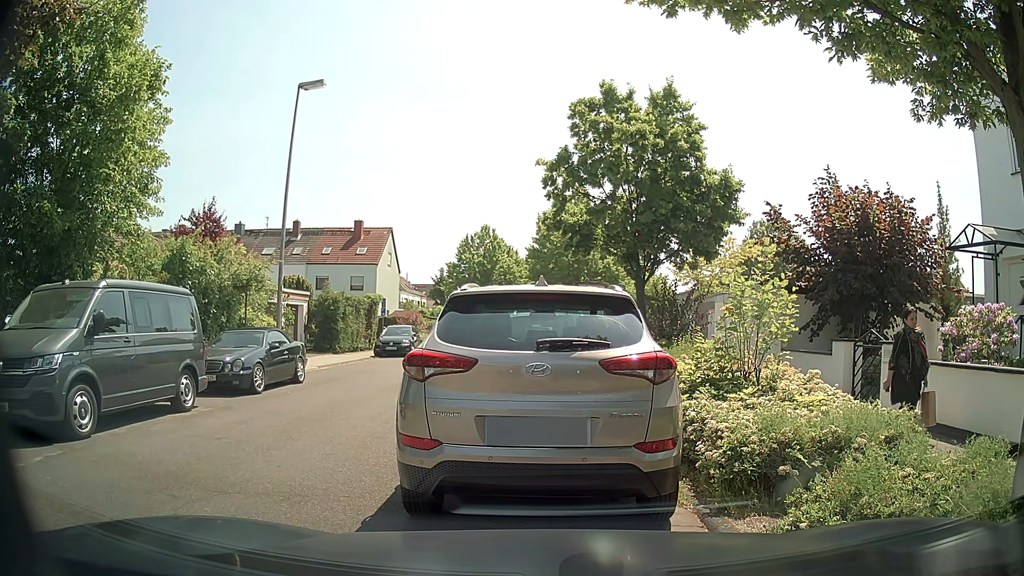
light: Day
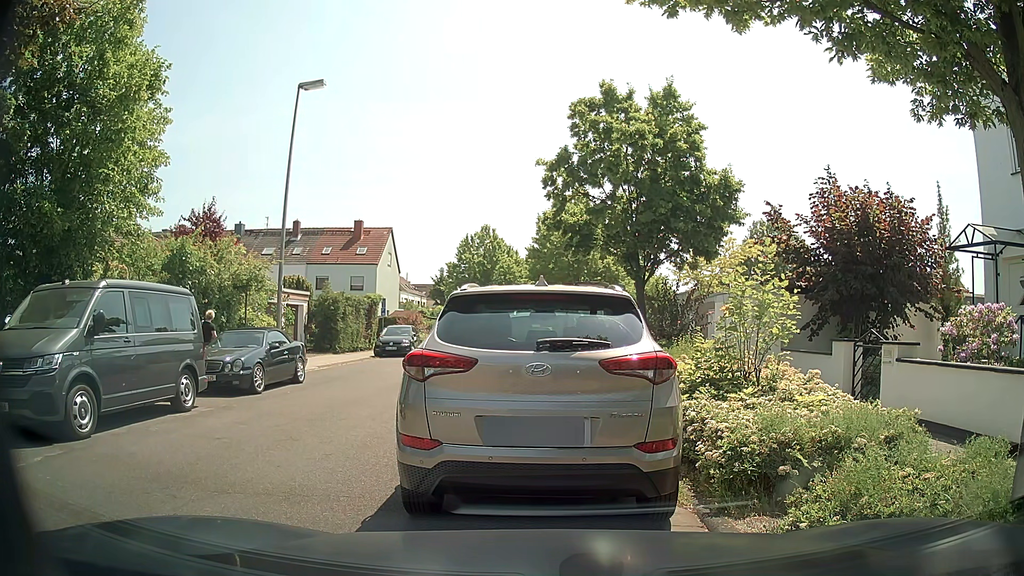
(0.0, 0.0) m; 0°
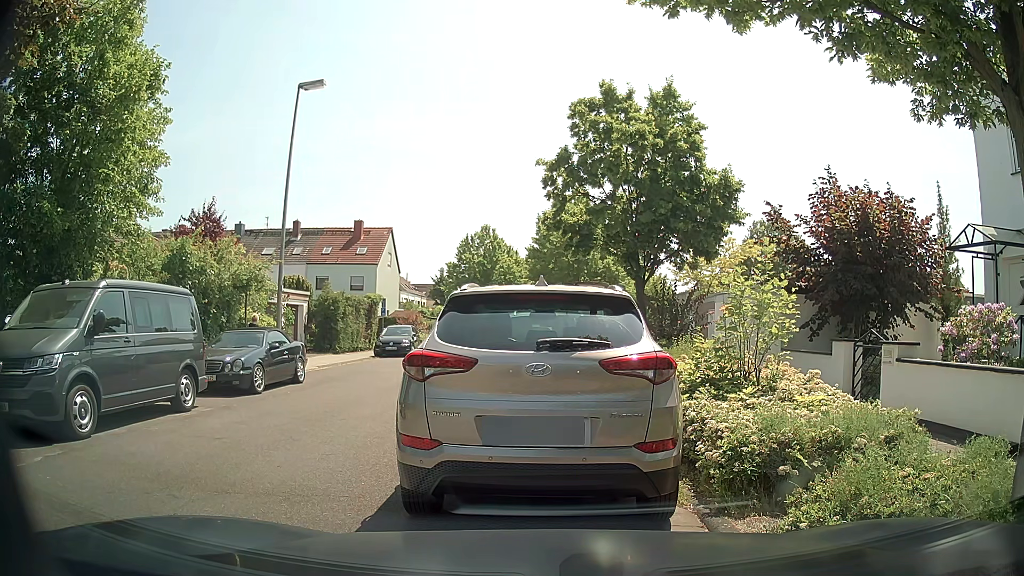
(0.0, 0.0) m; 0°
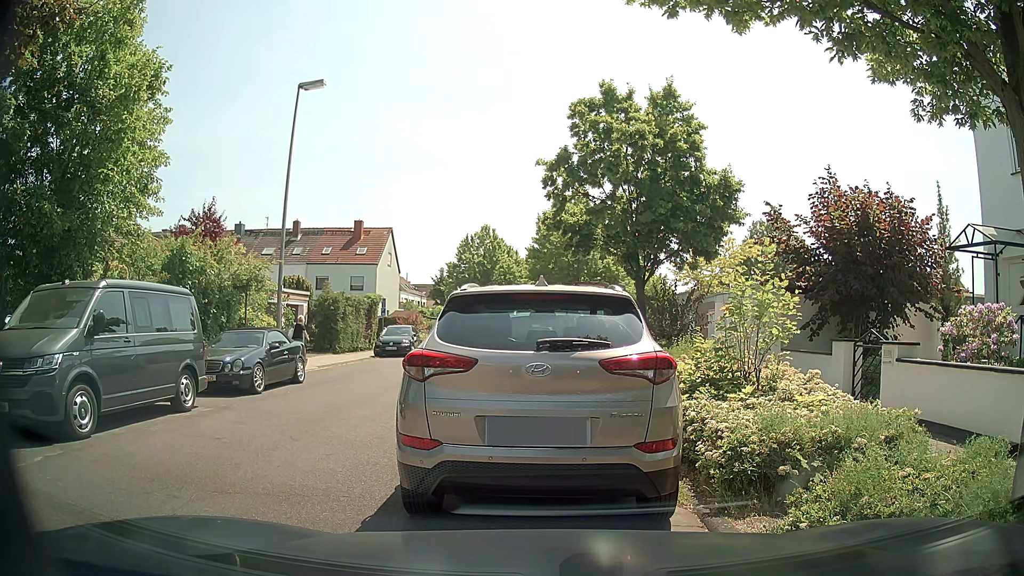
(0.0, 0.0) m; 0°
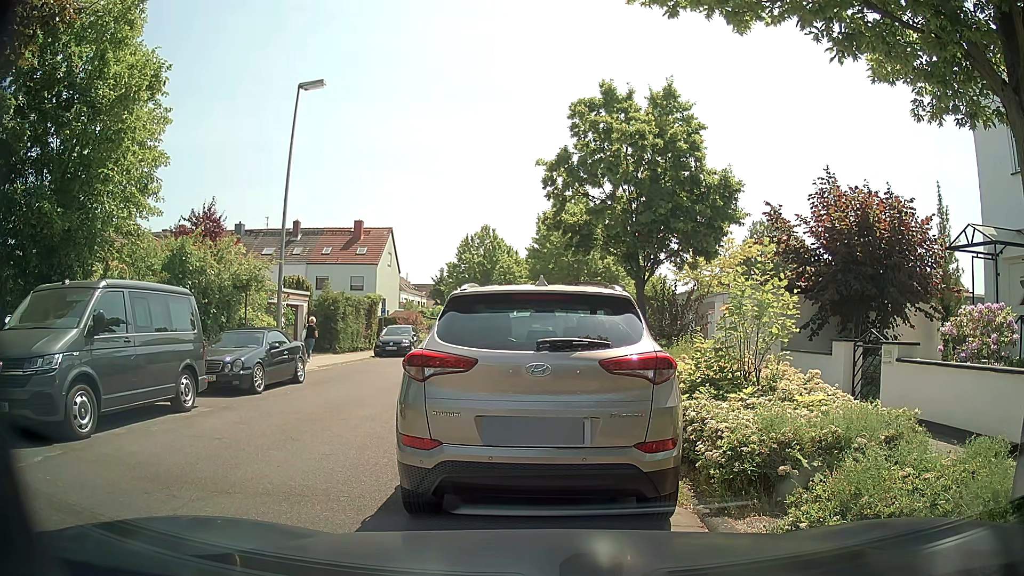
(0.0, 0.0) m; 0°
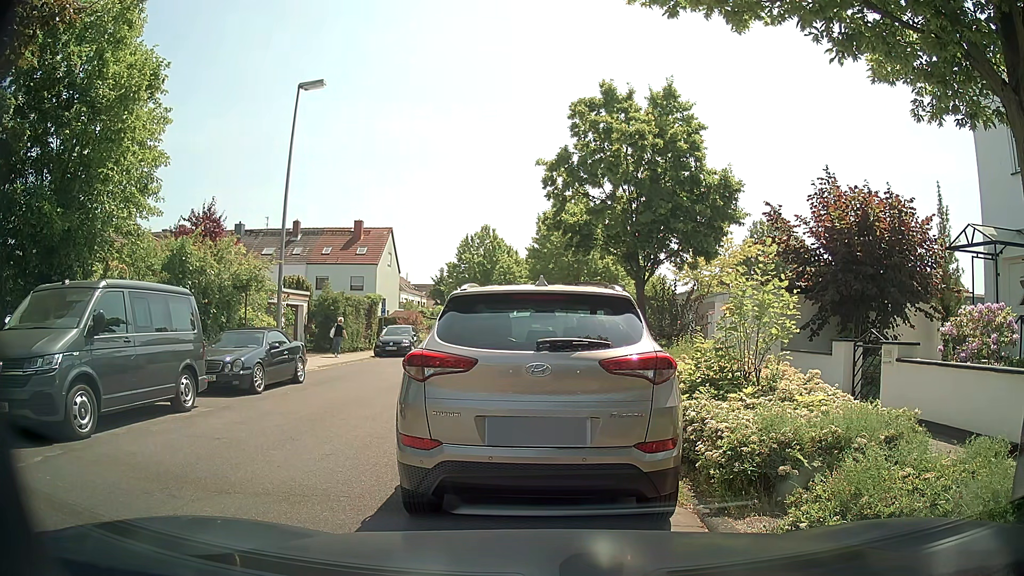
(0.0, 0.0) m; 0°
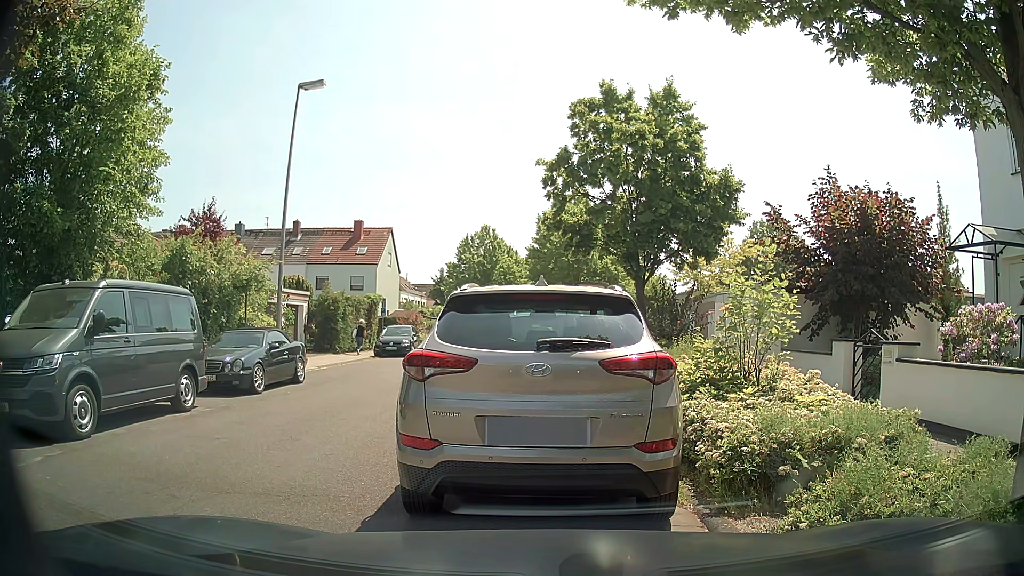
(0.0, 0.0) m; 0°
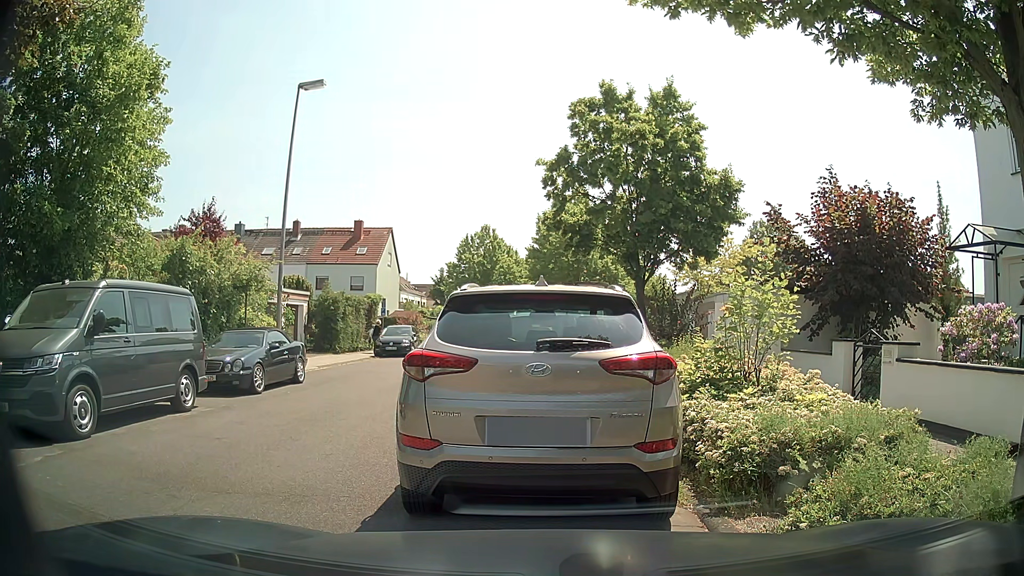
(0.0, 0.0) m; 0°
